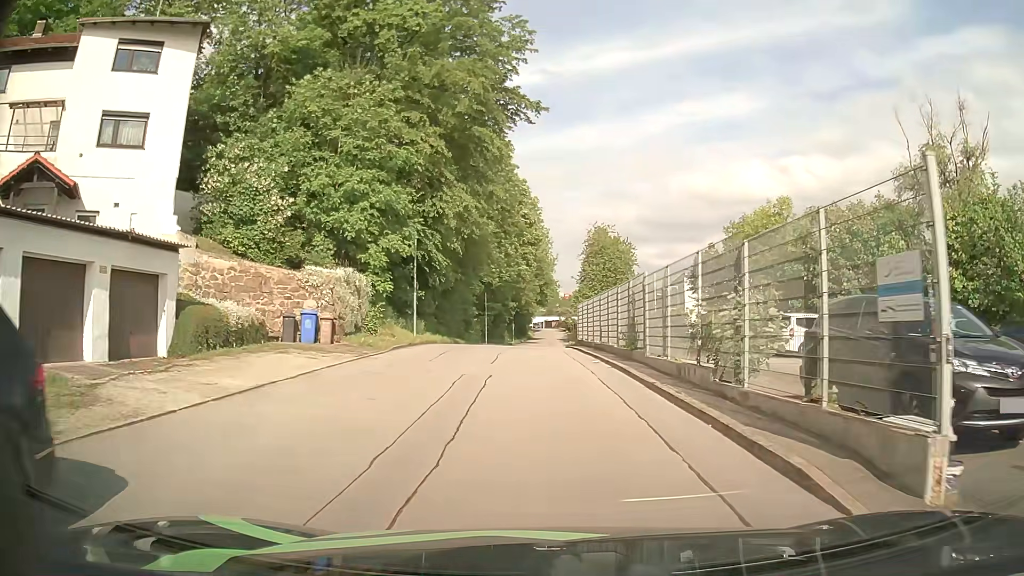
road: residential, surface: asphalt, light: Day
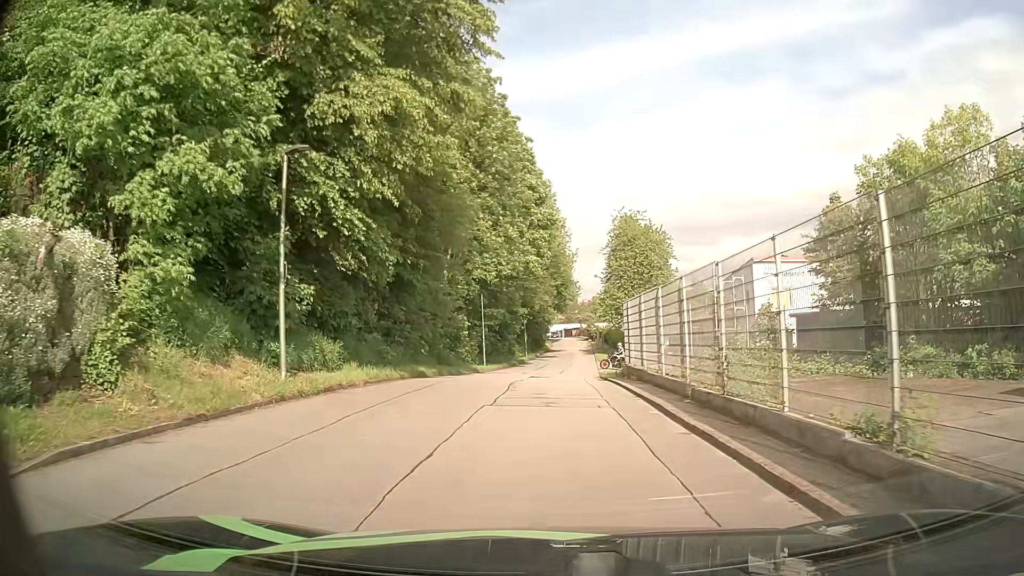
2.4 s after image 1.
(+0.1, +16.7) m; -1°
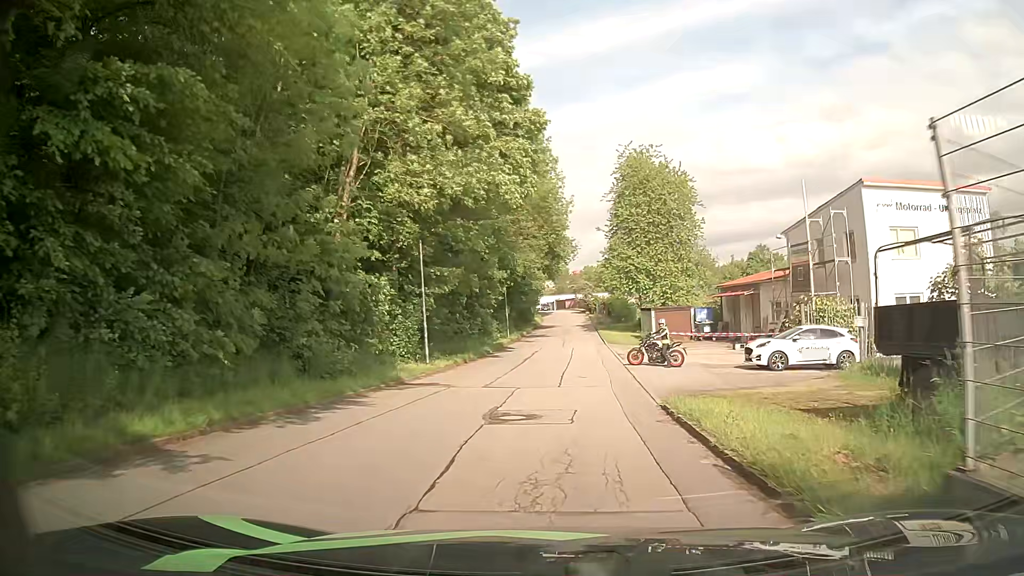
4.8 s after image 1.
(+0.1, +18.3) m; +1°
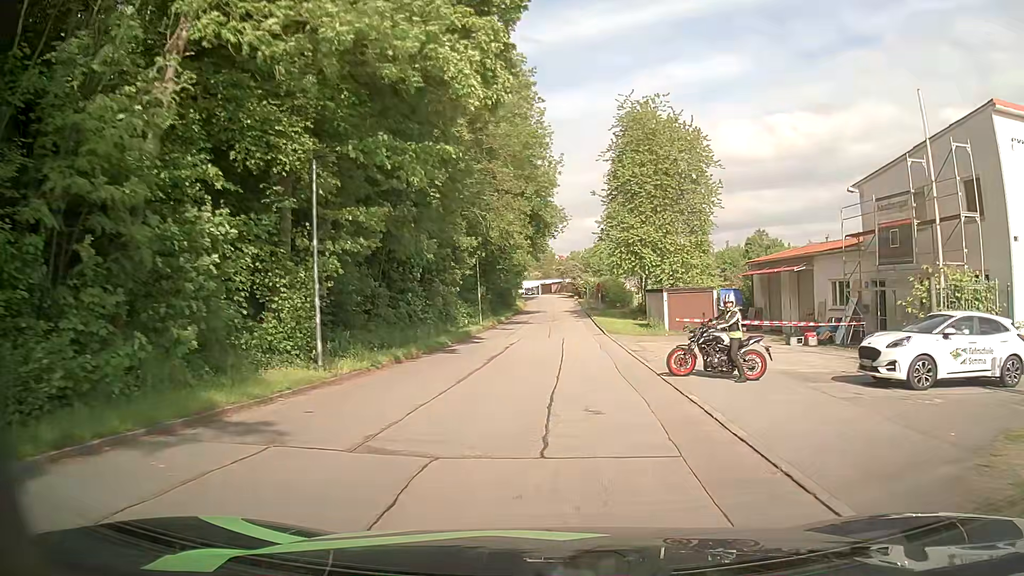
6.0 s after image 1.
(+0.1, +10.8) m; 0°
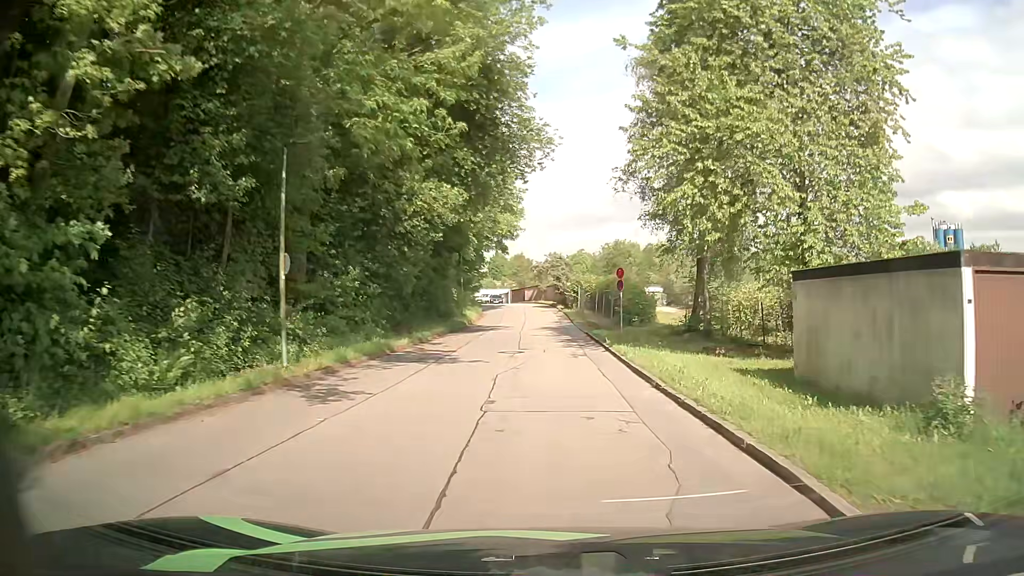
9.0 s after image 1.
(+0.9, +29.3) m; +2°
(0, +10) (0, +20) (0, +30) (0, +40) (0, +50) (-1, +60) (-2, +70) (-6, +79) (-9, +89) (-13, +98) m
